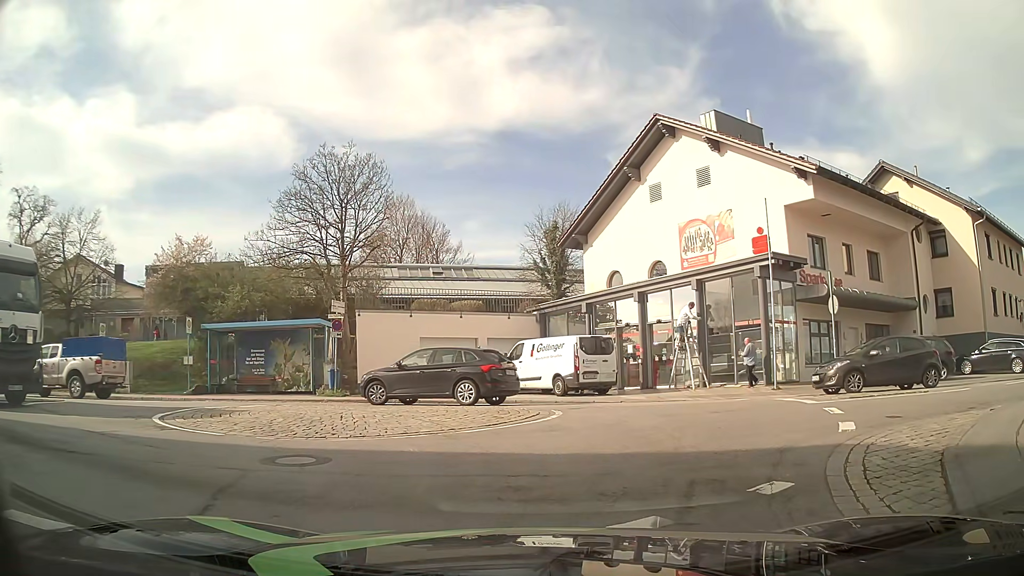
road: unclassified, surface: asphalt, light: Day
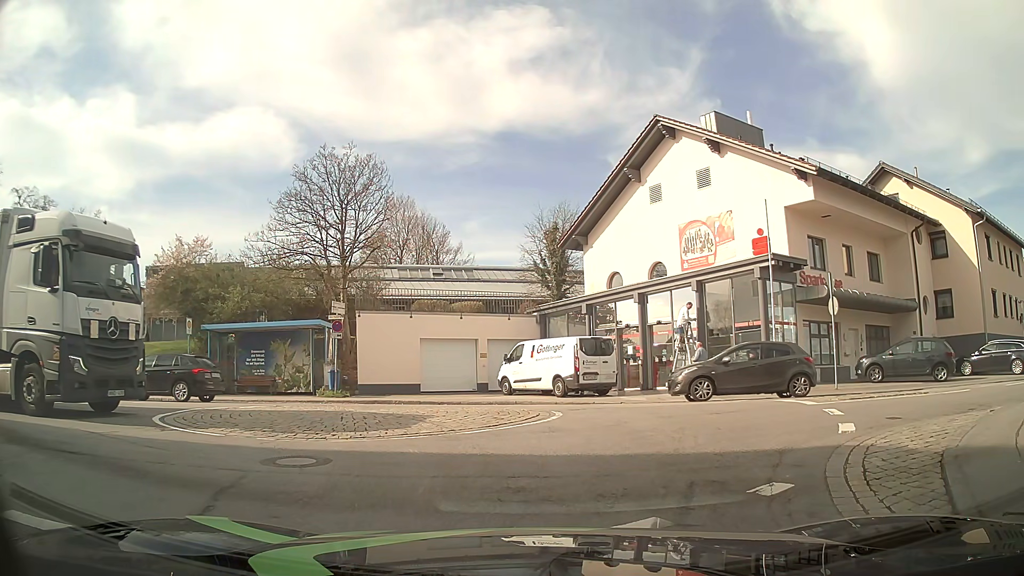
(0.0, +0.1) m; 0°
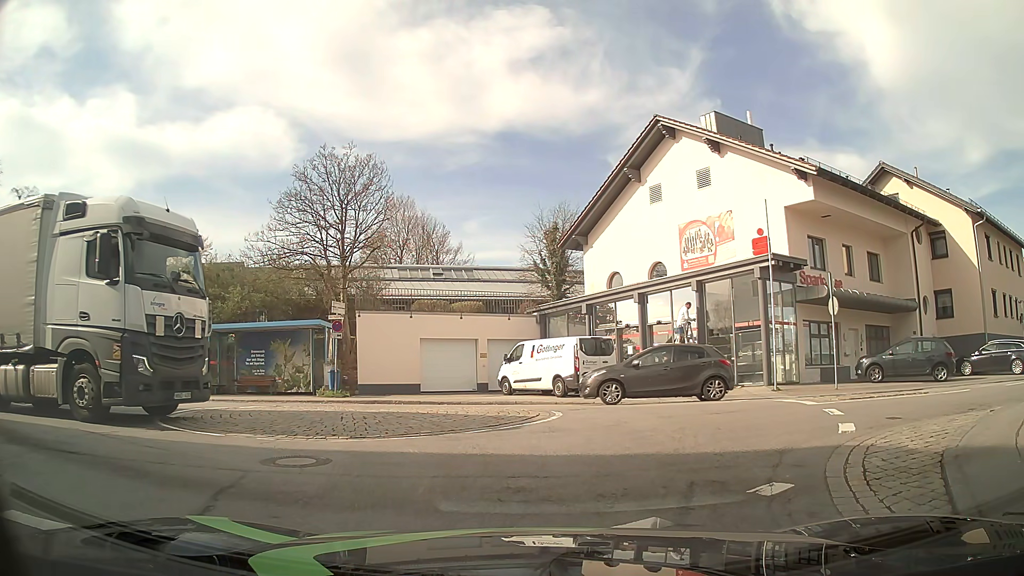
(0.0, 0.0) m; 0°
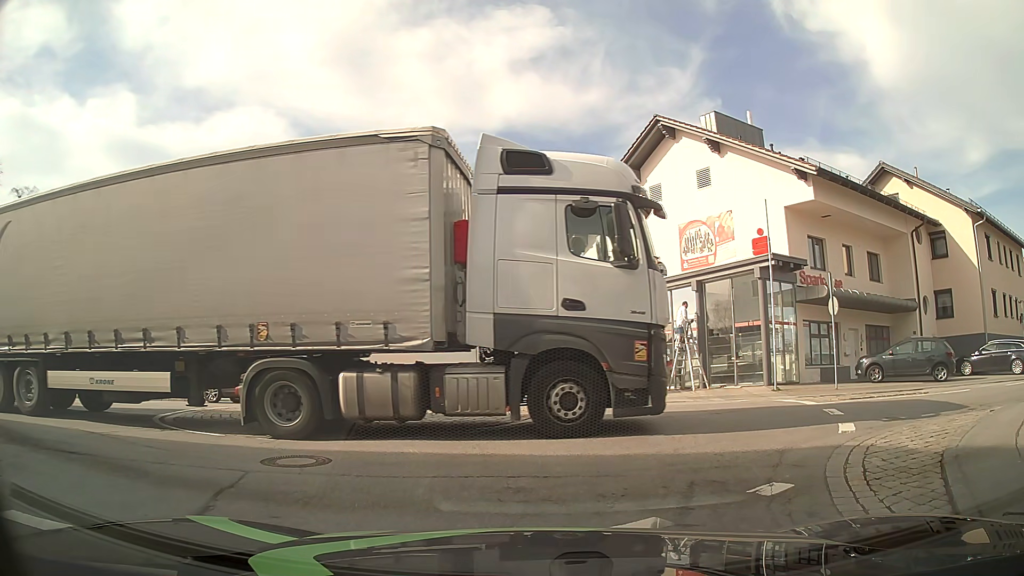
(0.0, 0.0) m; 0°
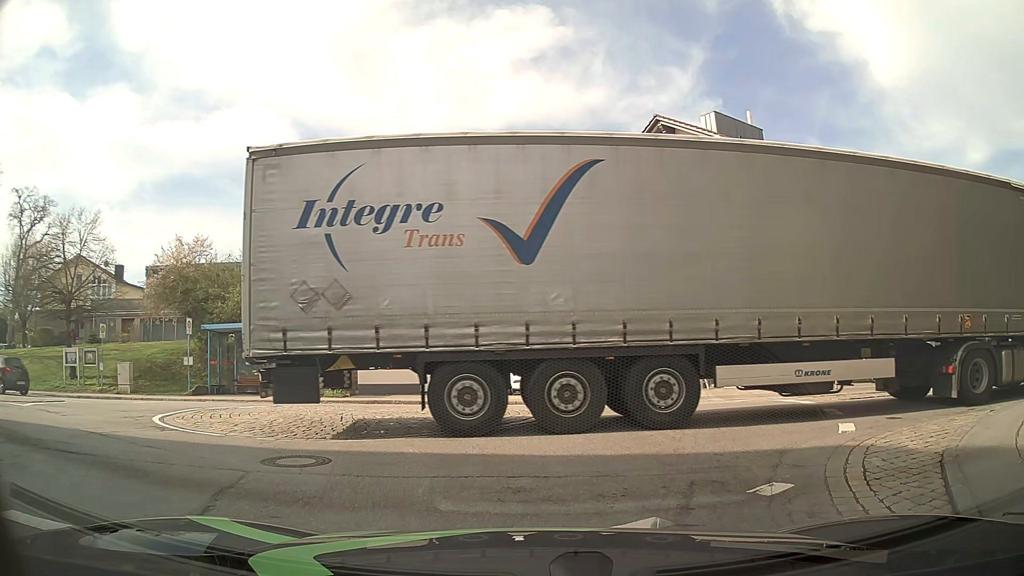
(0.0, 0.0) m; 0°
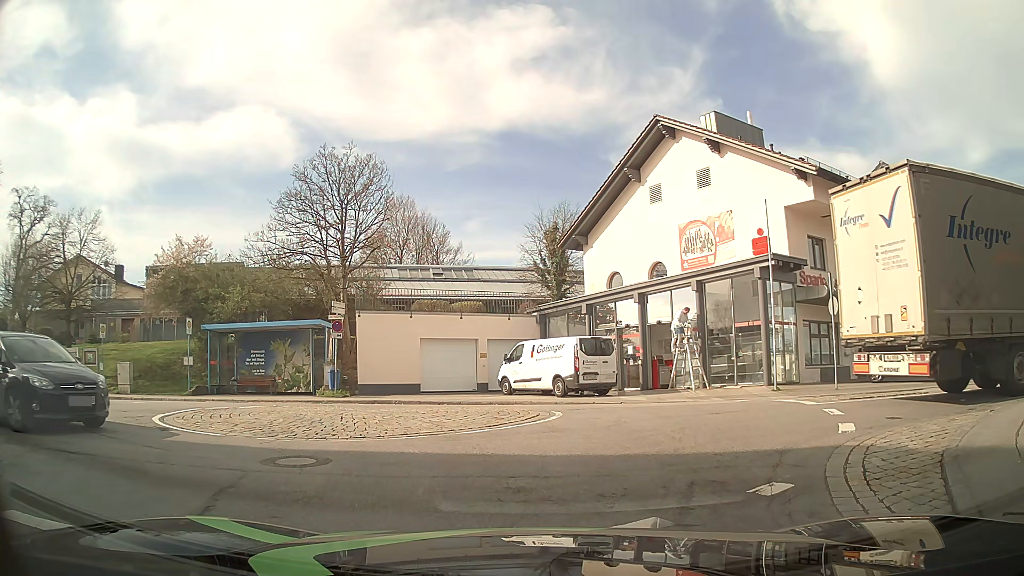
(0.0, 0.0) m; 0°
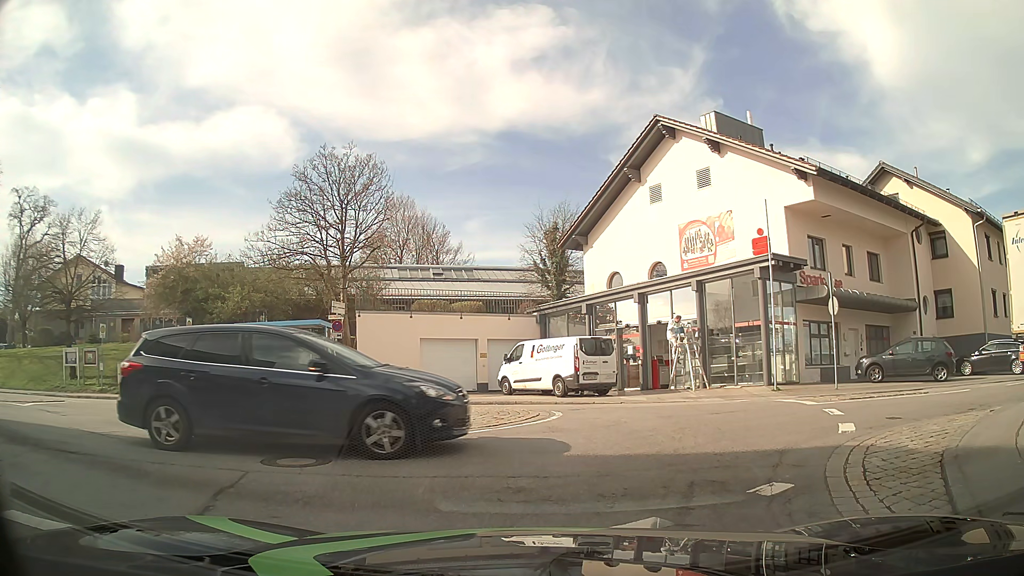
(0.0, 0.0) m; 0°
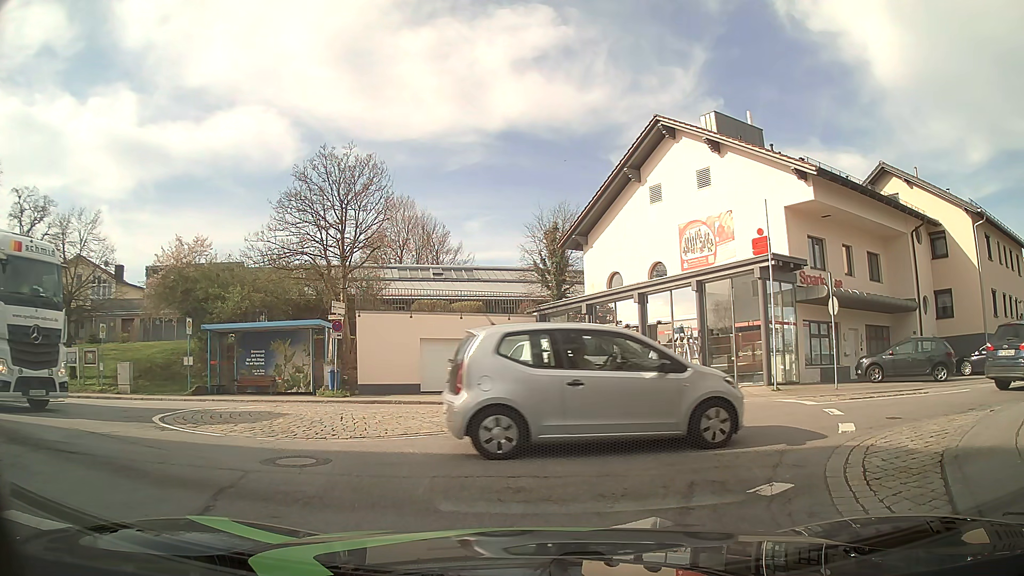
(0.0, 0.0) m; 0°
